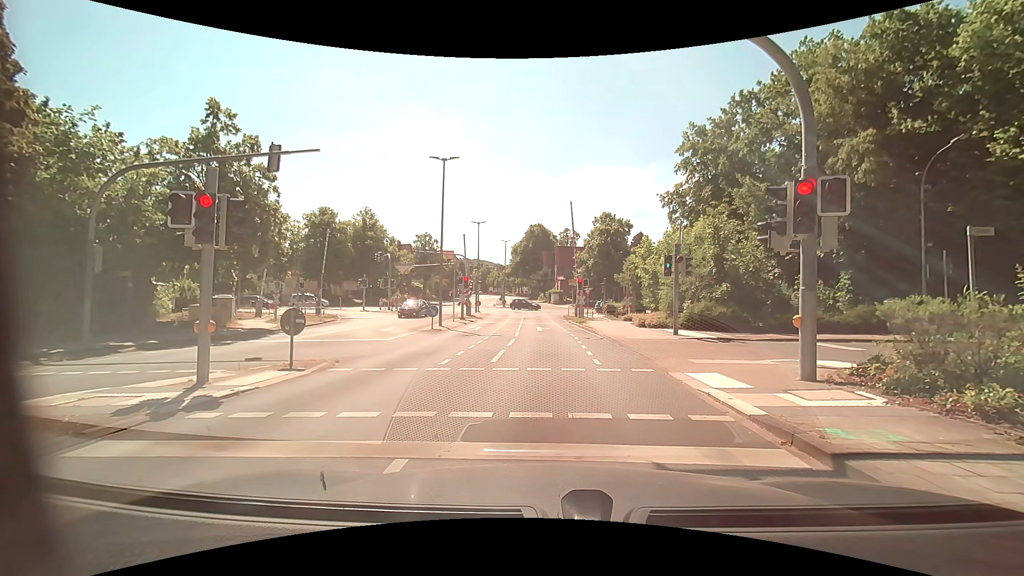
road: tertiary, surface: asphalt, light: Day
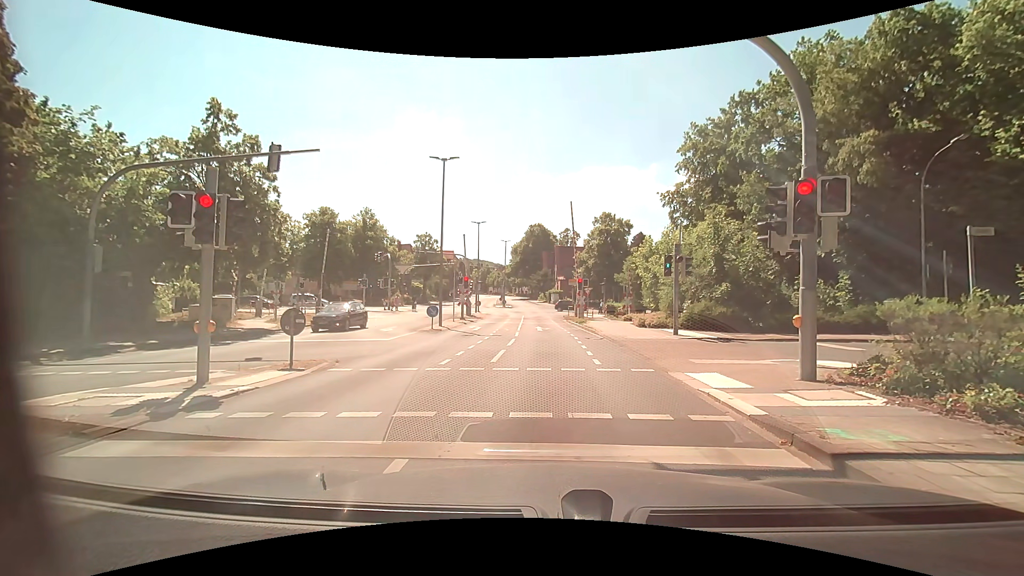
(0.0, 0.0) m; 0°
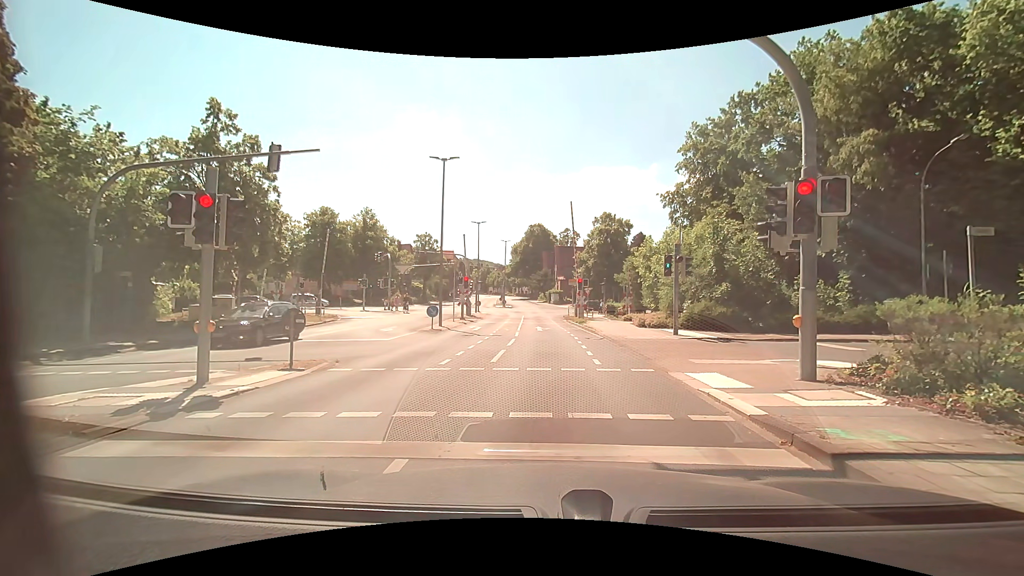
(0.0, 0.0) m; 0°
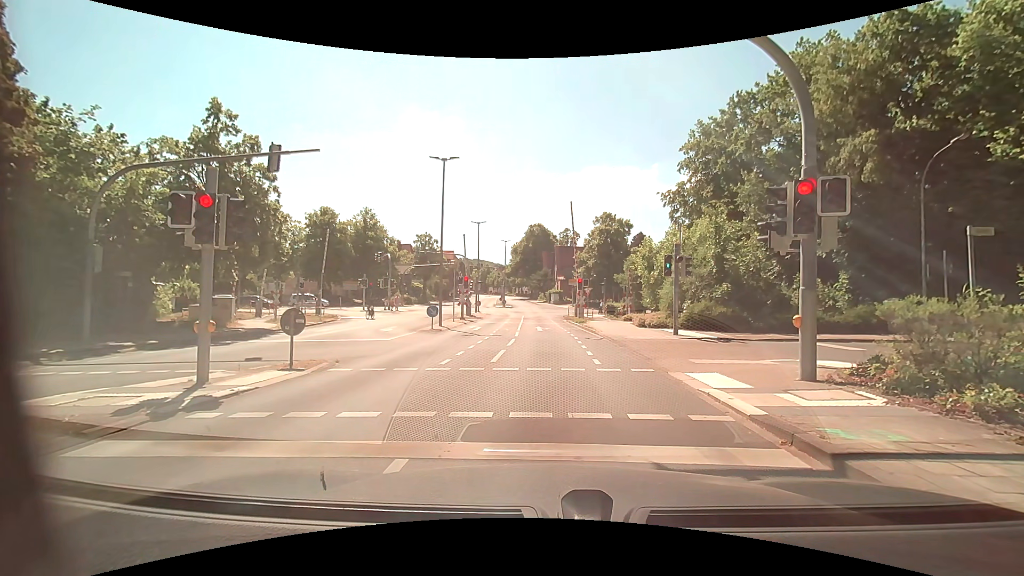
(0.0, 0.0) m; 0°
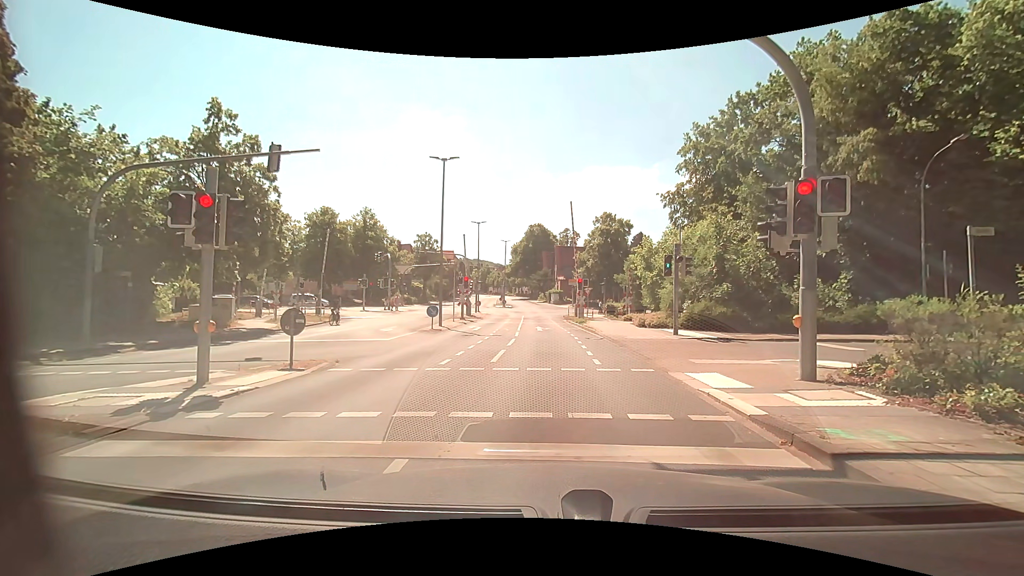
(0.0, 0.0) m; 0°
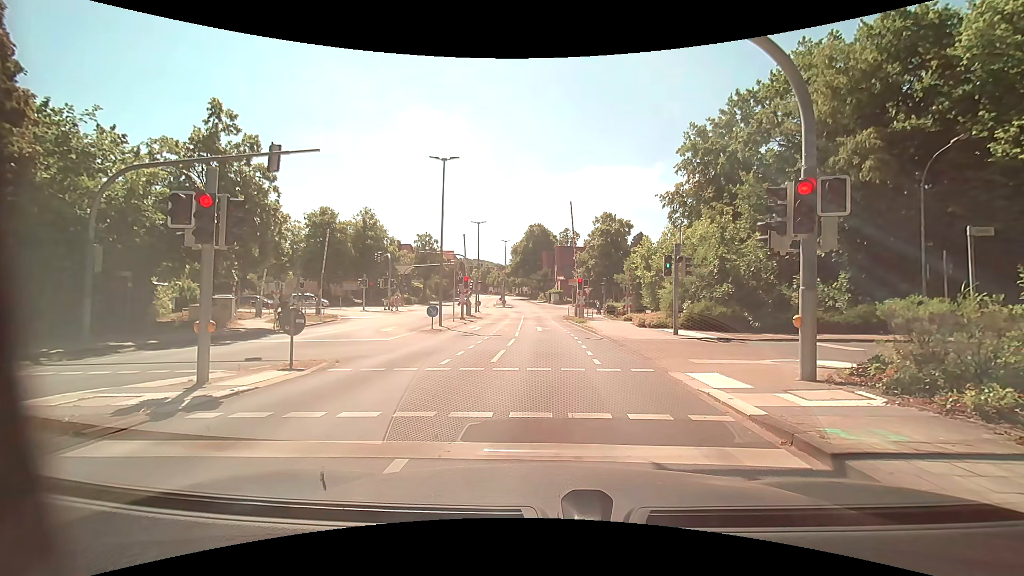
(0.0, 0.0) m; 0°
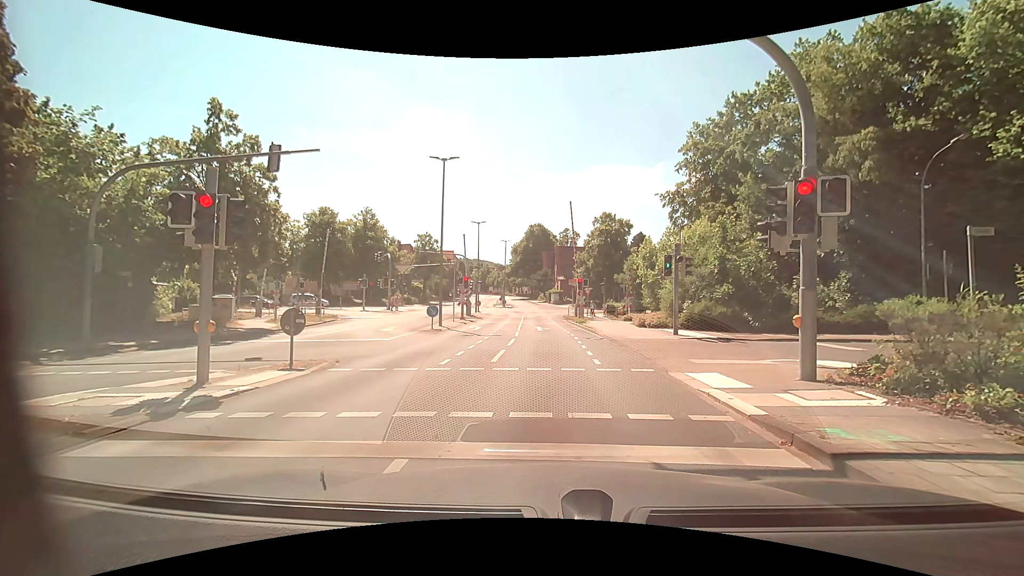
(0.0, 0.0) m; 0°
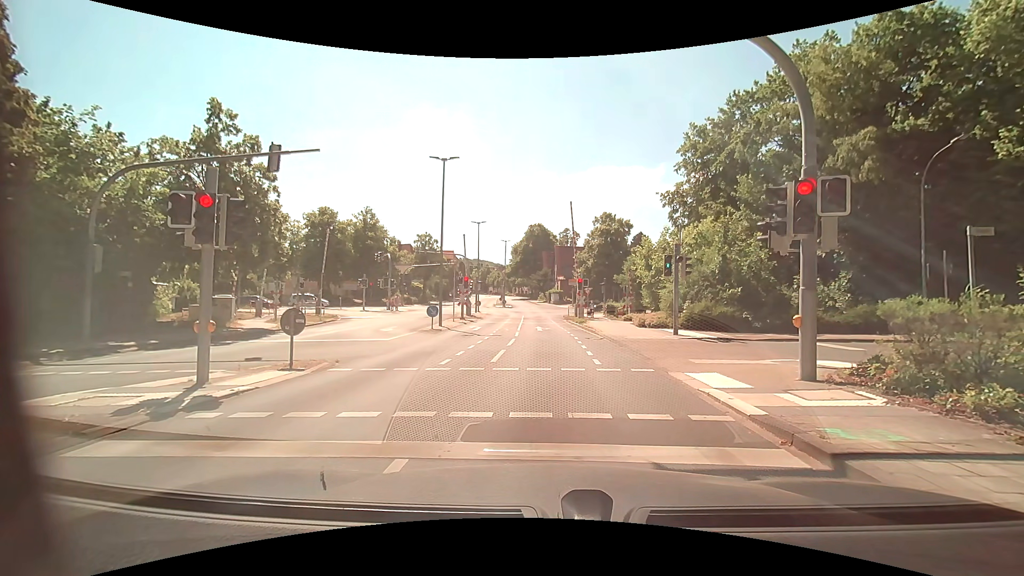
(0.0, 0.0) m; 0°
